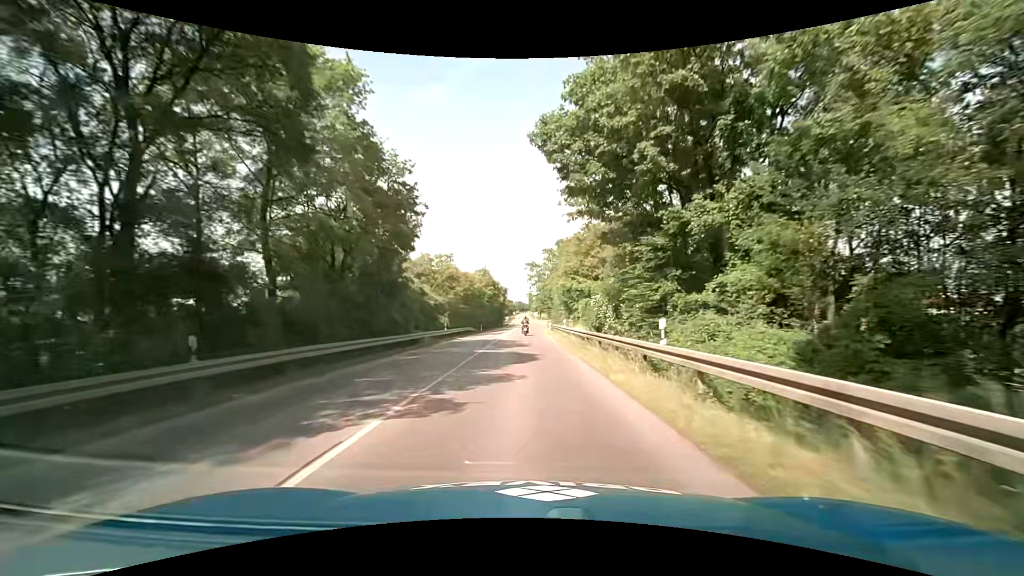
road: tertiary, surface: asphalt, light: Day
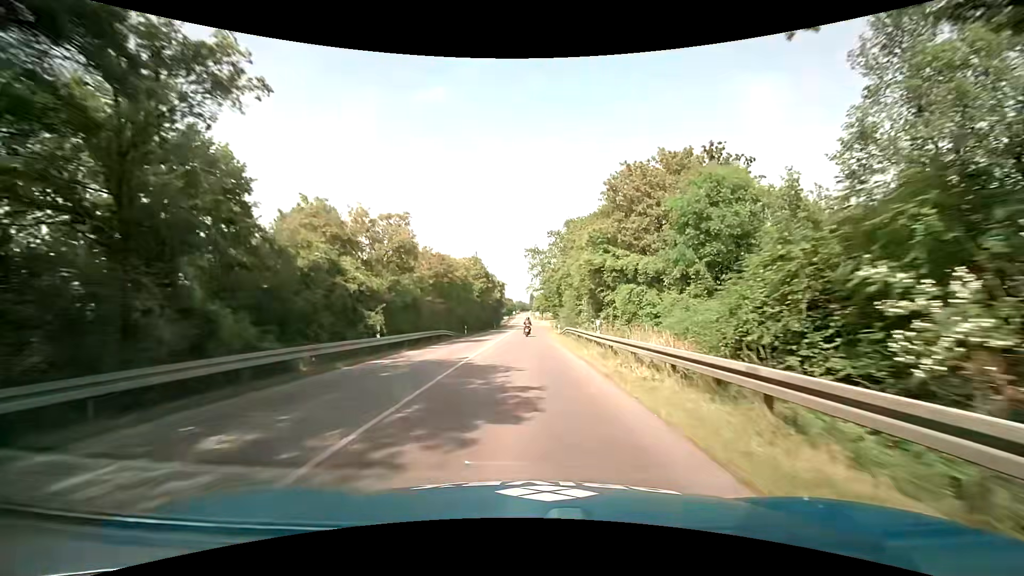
(+0.1, +18.5) m; 0°
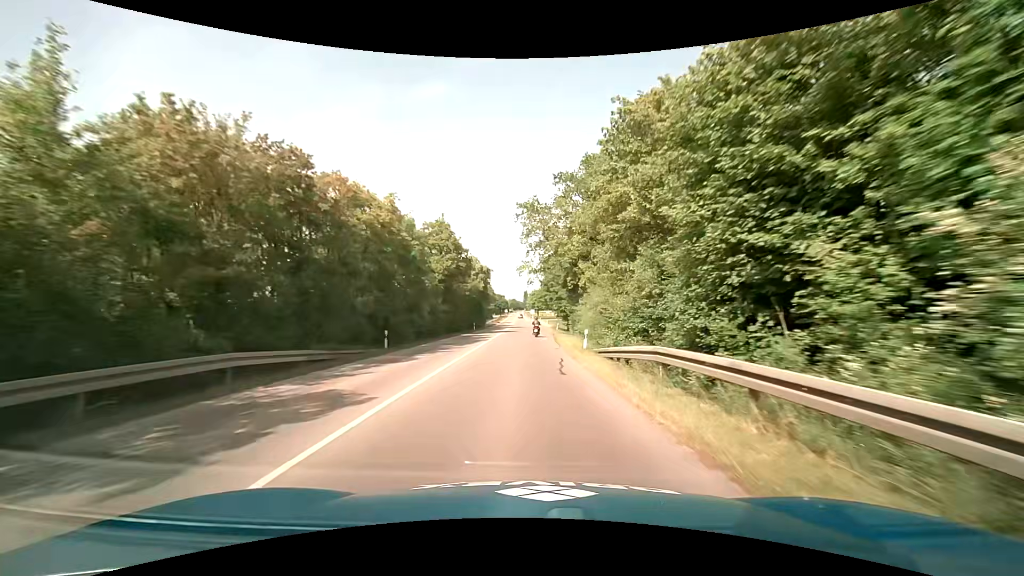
(0.0, +27.9) m; 0°
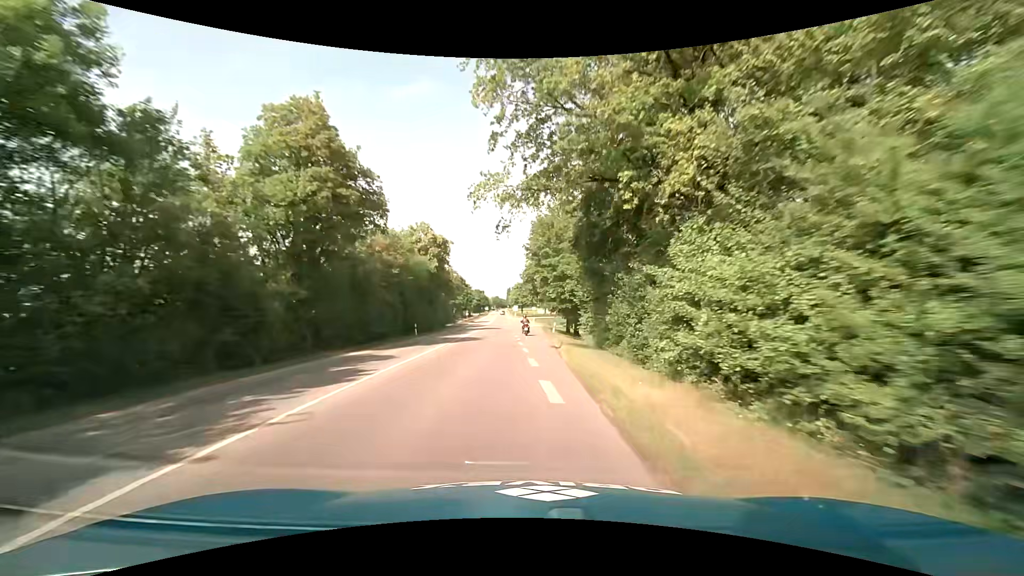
(+0.6, +28.3) m; +3°
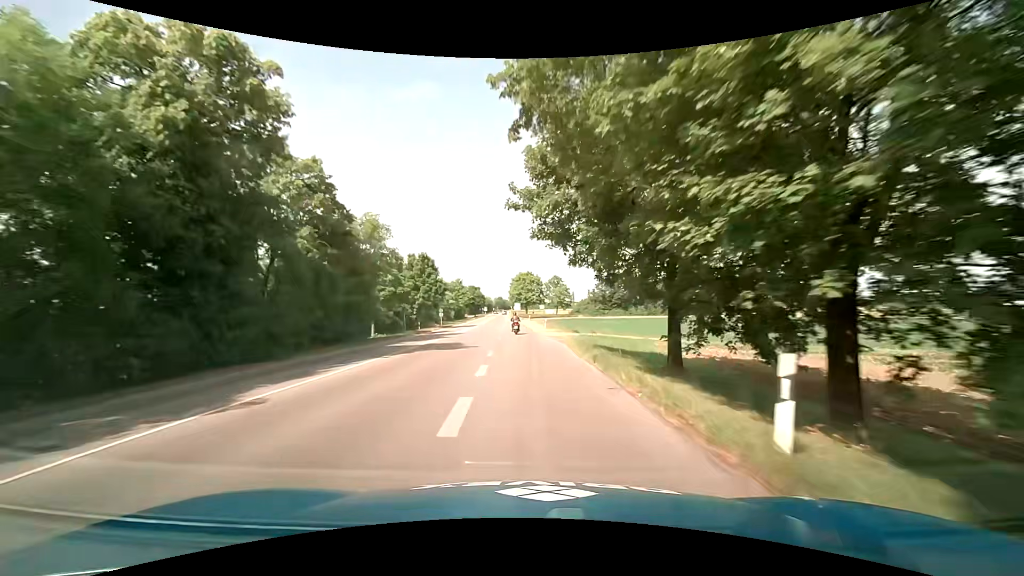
(-0.5, +38.3) m; -1°
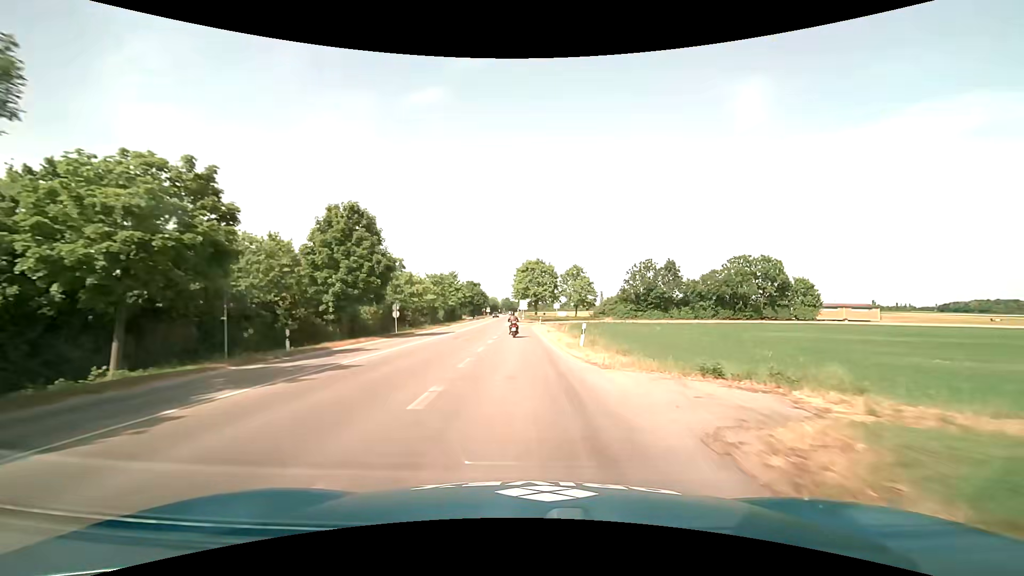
(-0.2, +28.3) m; 0°
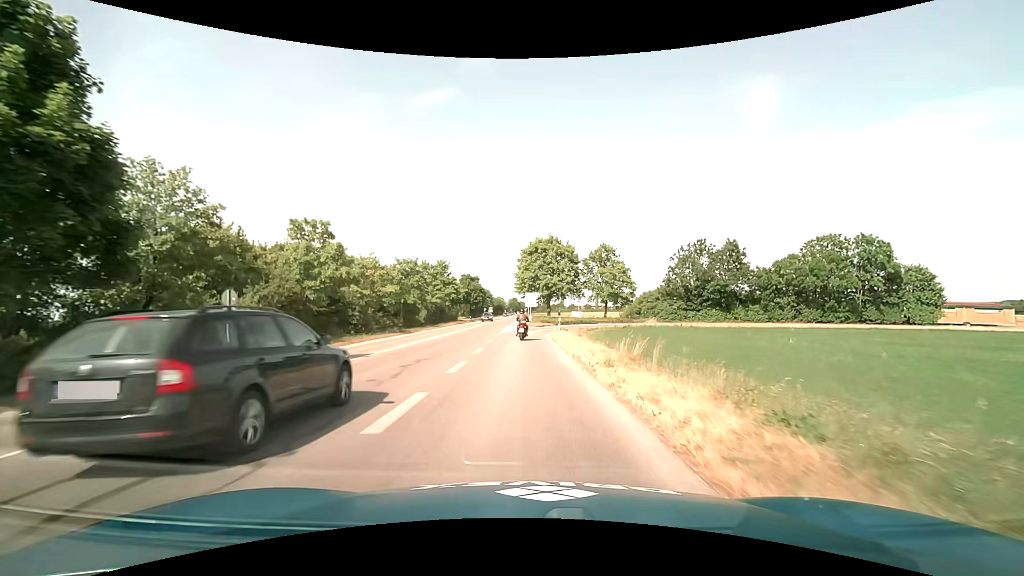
(-0.5, +25.2) m; -2°
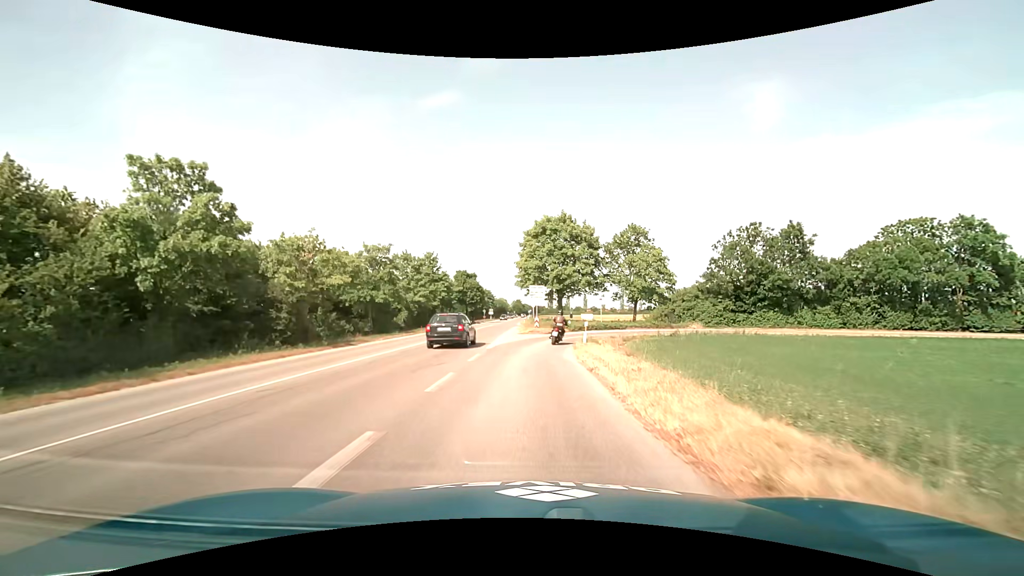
(-0.1, +14.7) m; 0°
(0, +10) (0, +20) (+1, +30) (+6, +39) (+14, +45) (+23, +49) (+32, +51) (+42, +52) (+52, +52) (+62, +52) m
